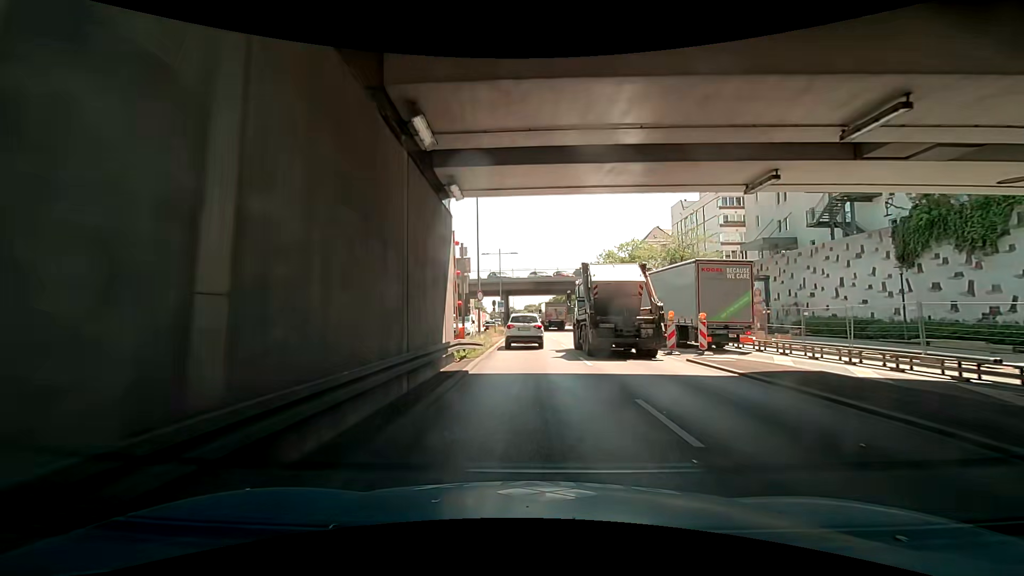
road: trunk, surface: asphalt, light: Day
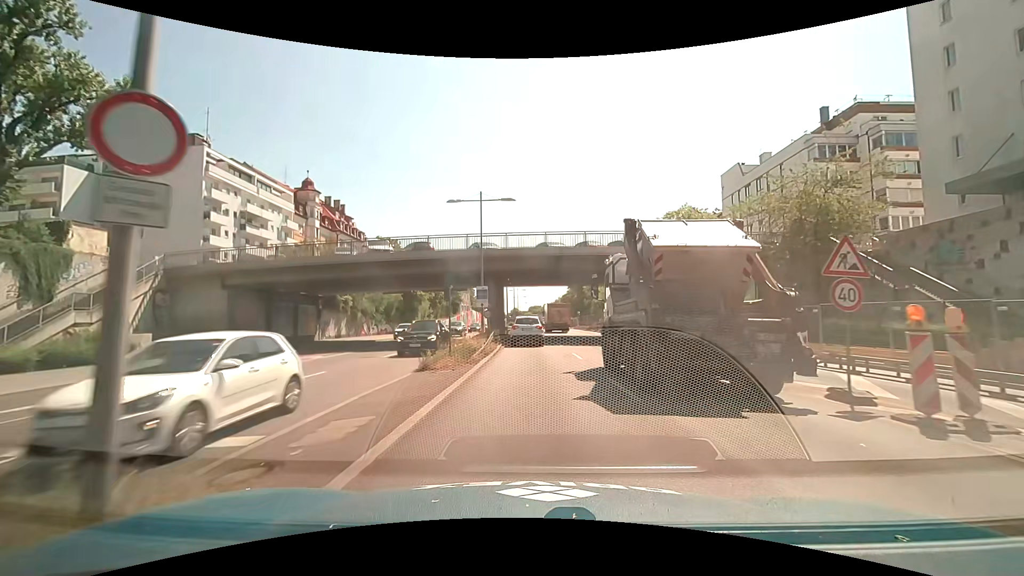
(0.0, +23.9) m; -1°
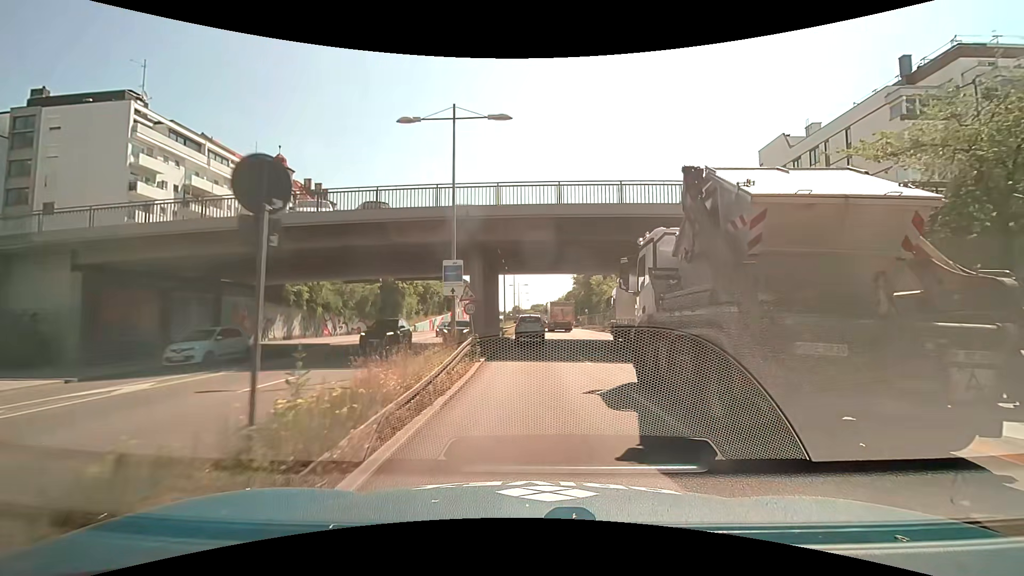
(0.0, +11.5) m; 0°
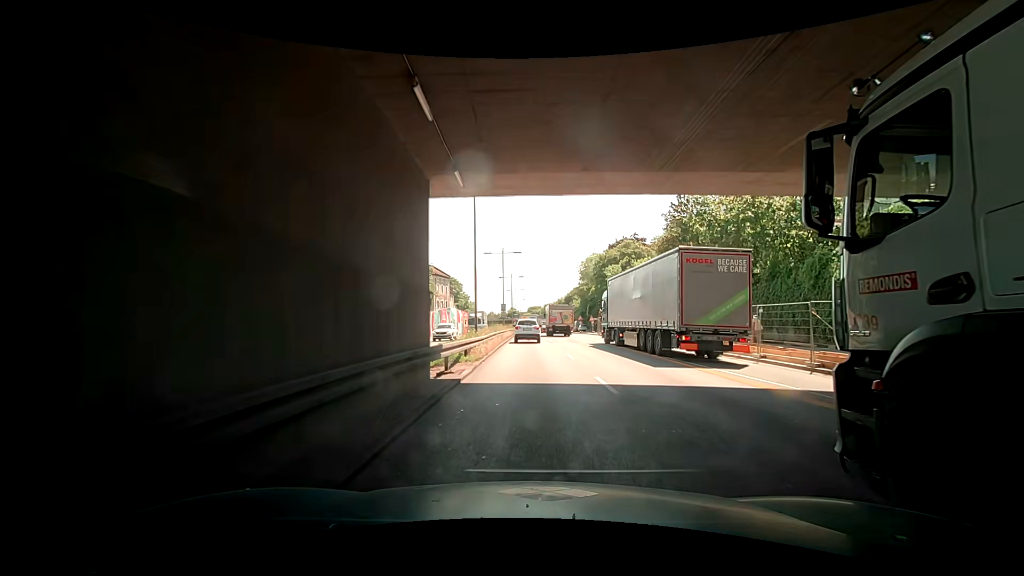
(+0.1, +23.8) m; -2°
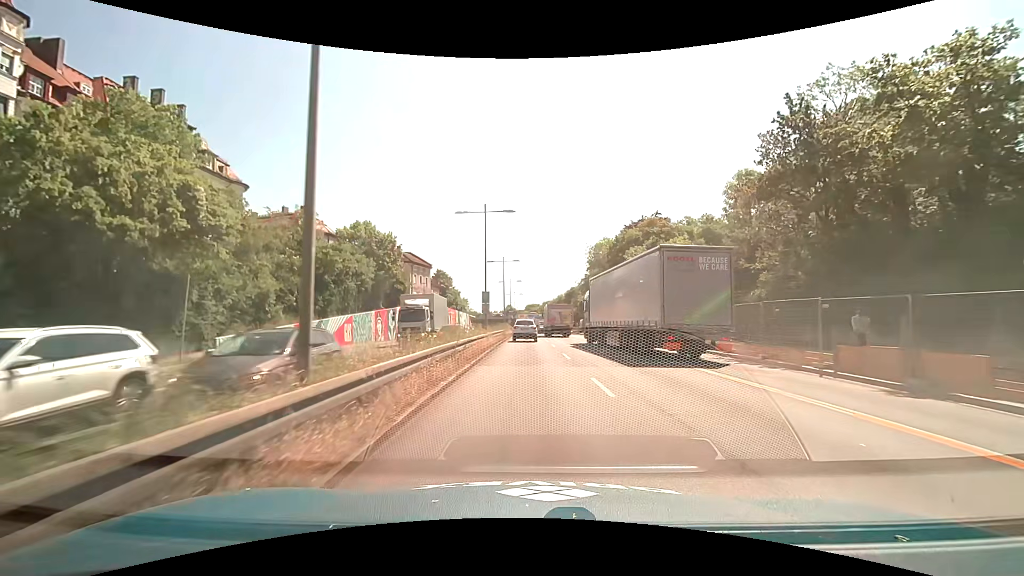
(+1.2, +18.3) m; +2°
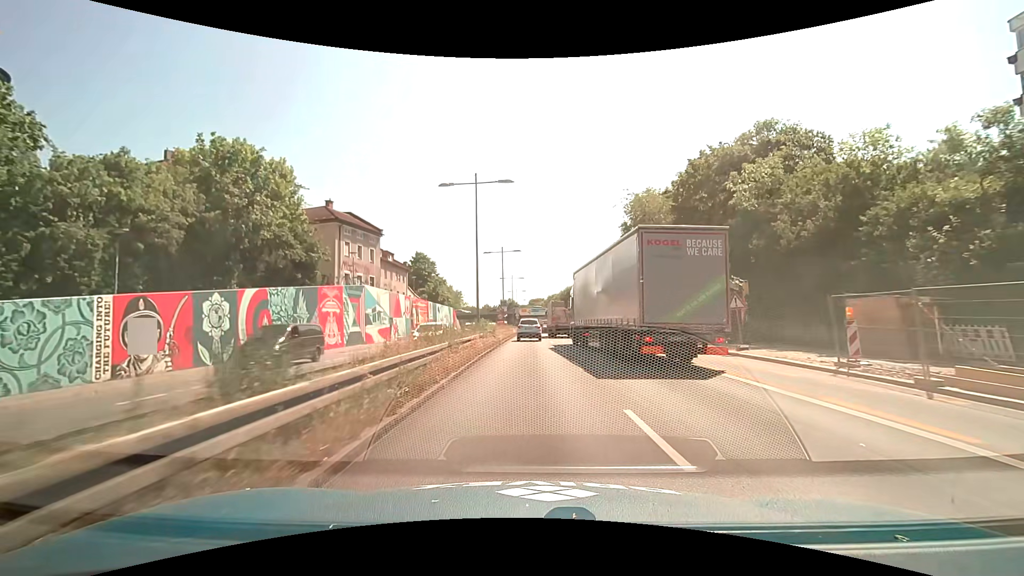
(+0.1, +31.6) m; 0°
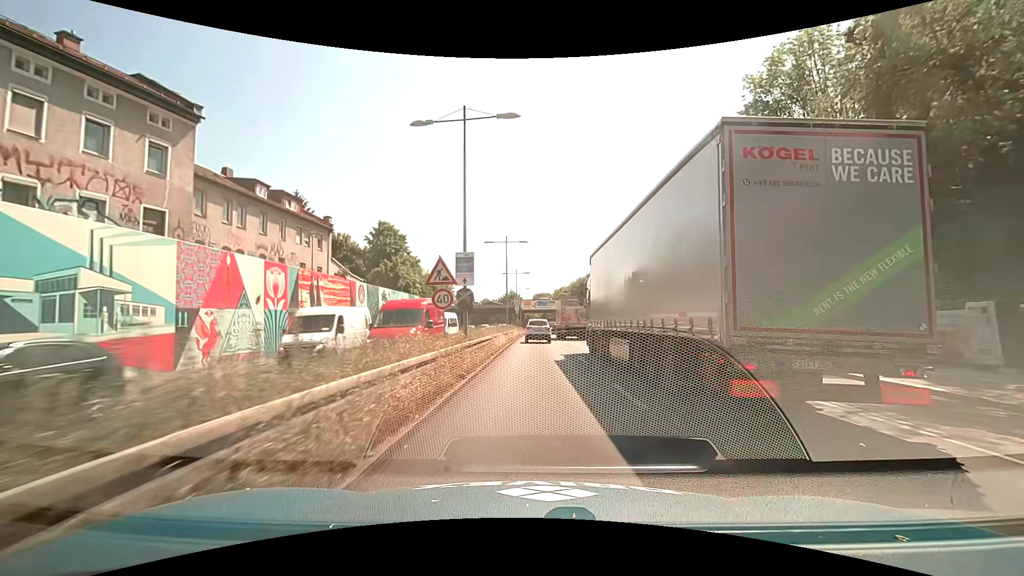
(-0.2, +32.9) m; -1°
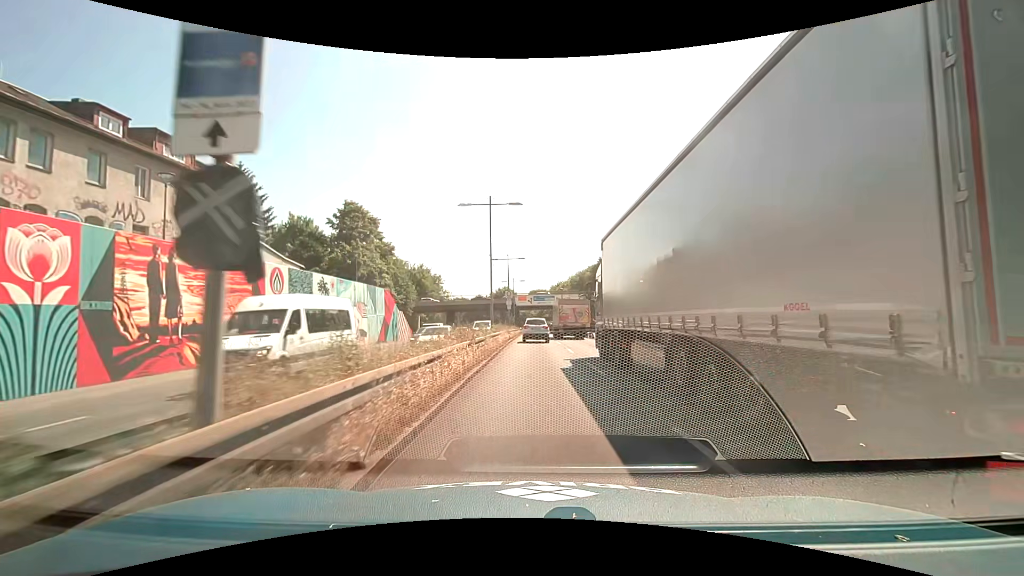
(+0.1, +13.6) m; 0°
(0, +10) (0, +20) (0, +30) (0, +40) (0, +50) (0, +60) (0, +70) (0, +80) (0, +90) (0, +100) m
